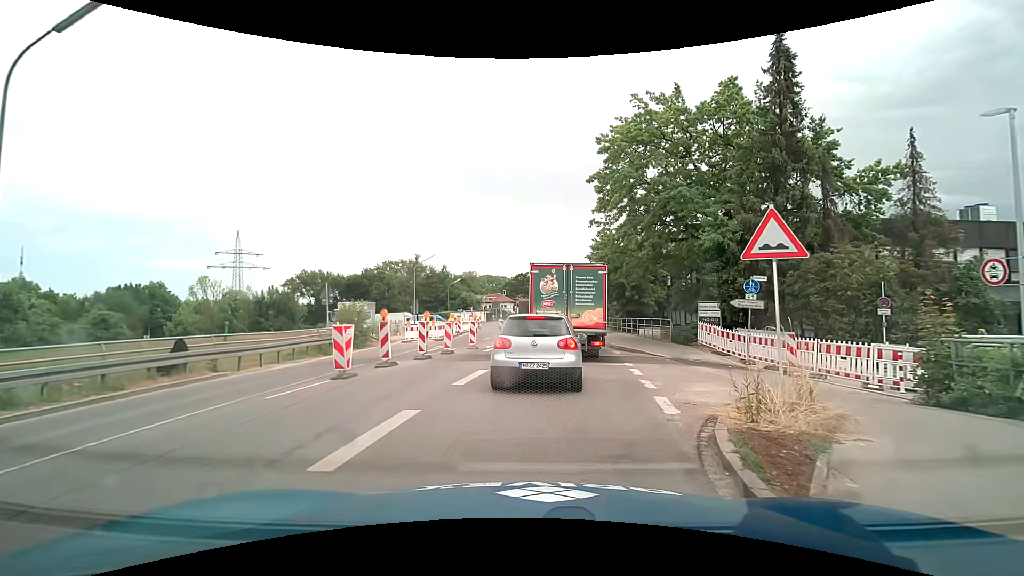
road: secondary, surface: asphalt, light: Day
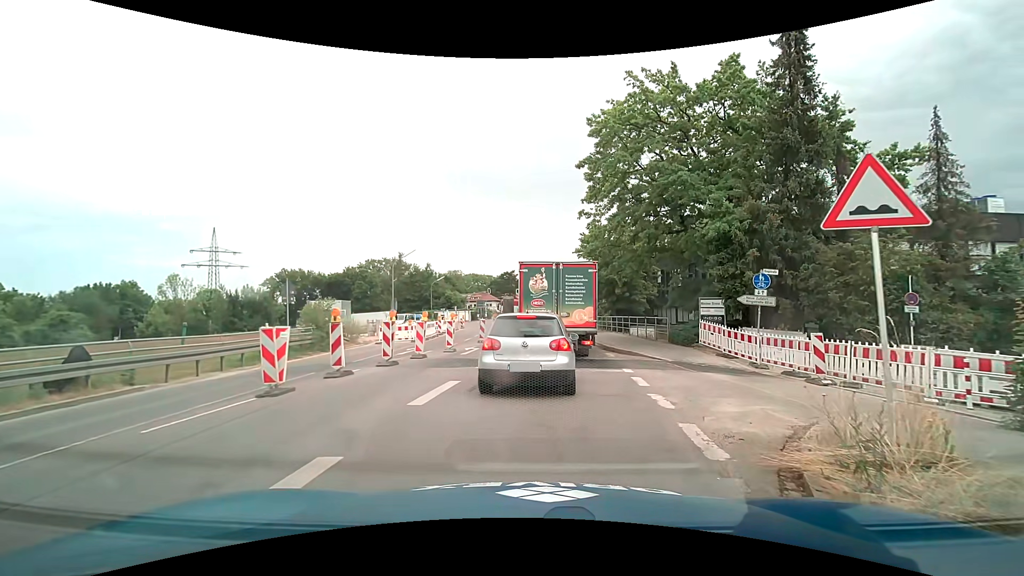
(0.0, +2.4) m; +1°
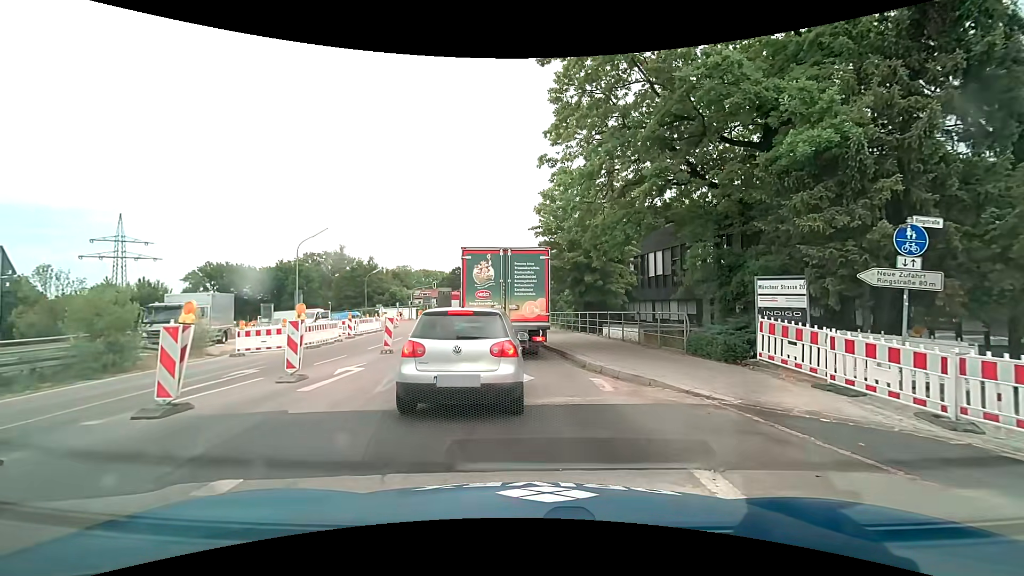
(+0.6, +9.7) m; +6°
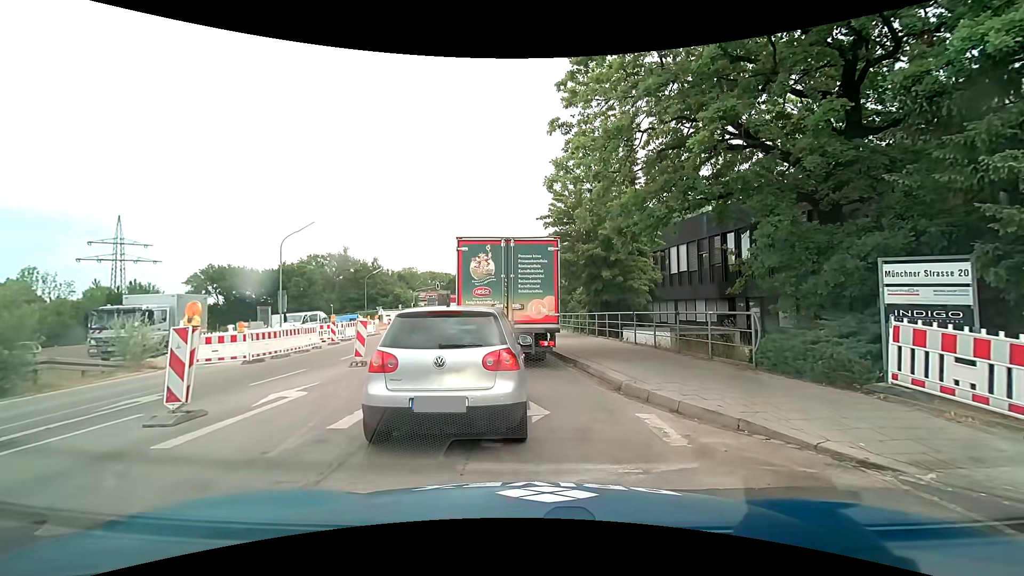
(-0.1, +3.6) m; -2°
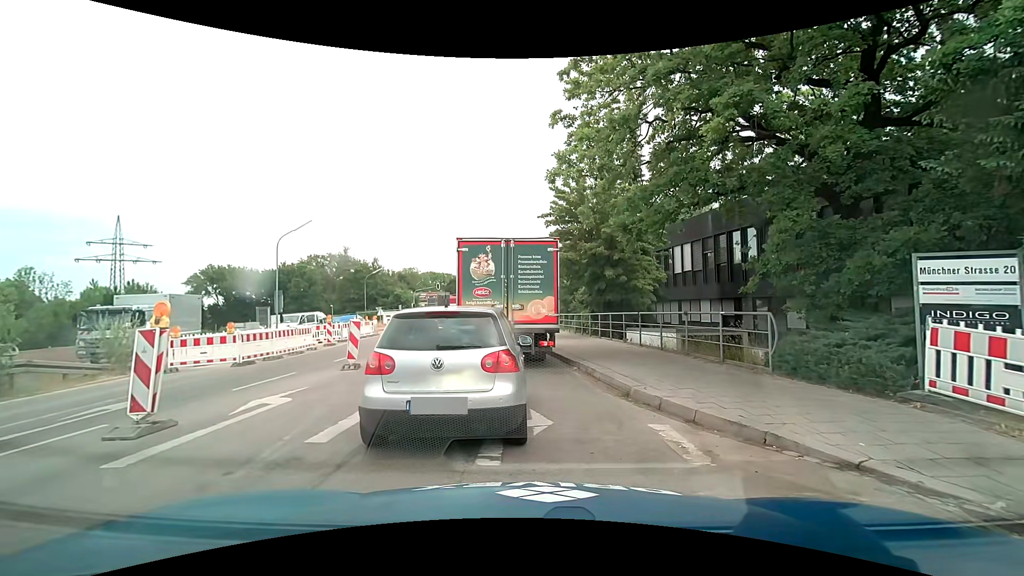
(0.0, +0.6) m; 0°
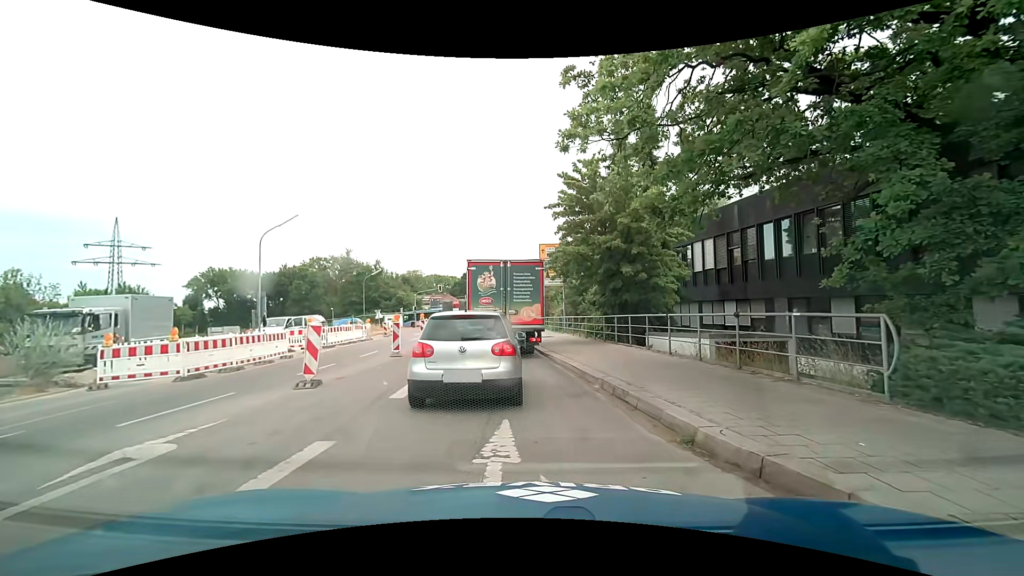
(0.0, +3.2) m; -2°
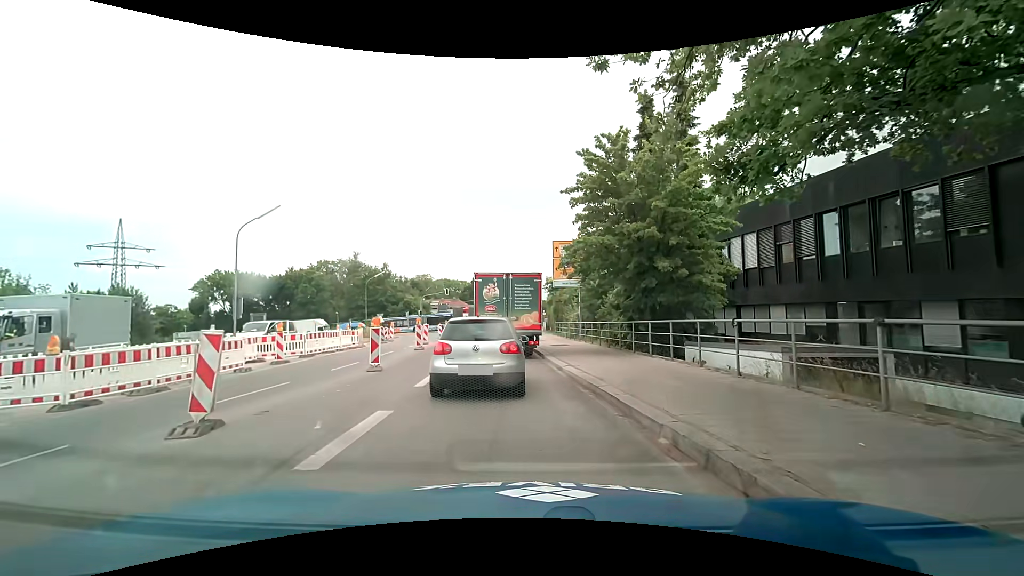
(+0.1, +4.1) m; +1°
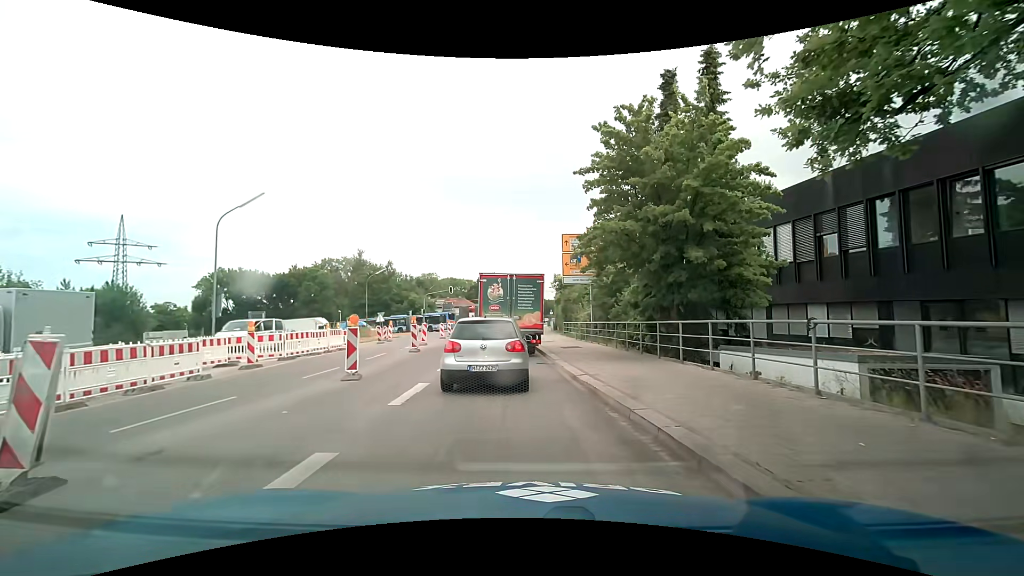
(0.0, +2.6) m; -1°
